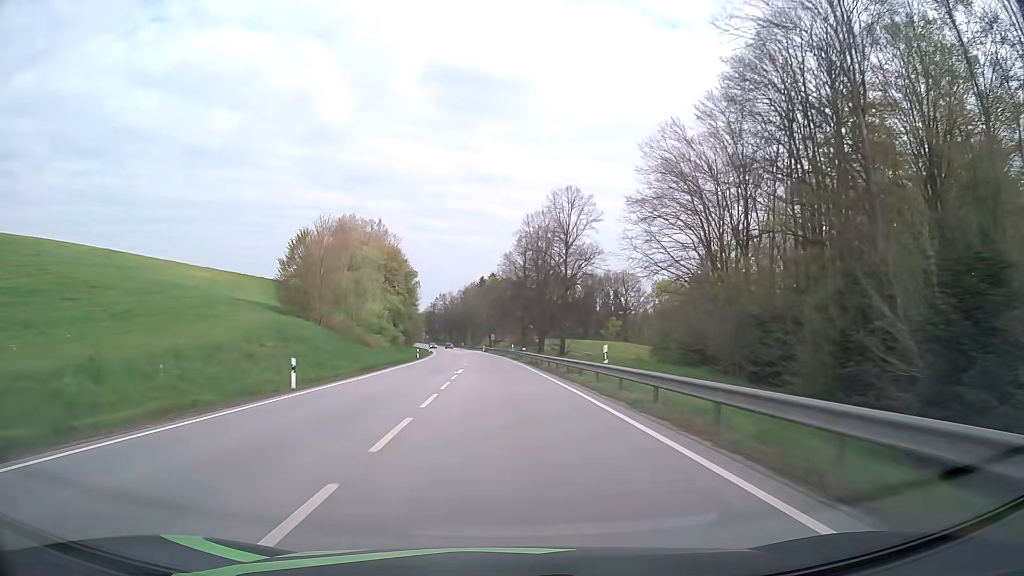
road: primary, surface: asphalt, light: Day
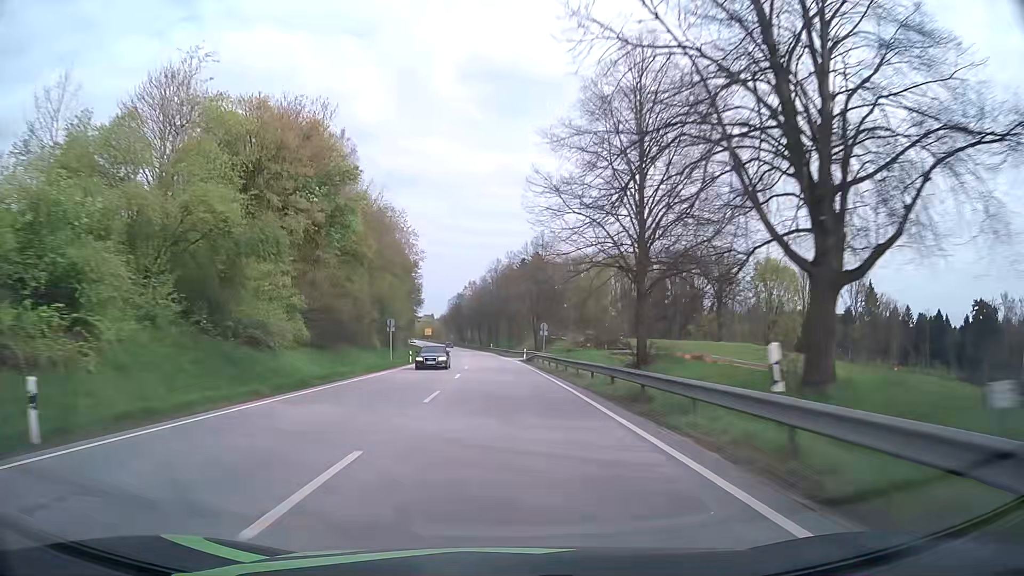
(-1.9, +63.2) m; -4°
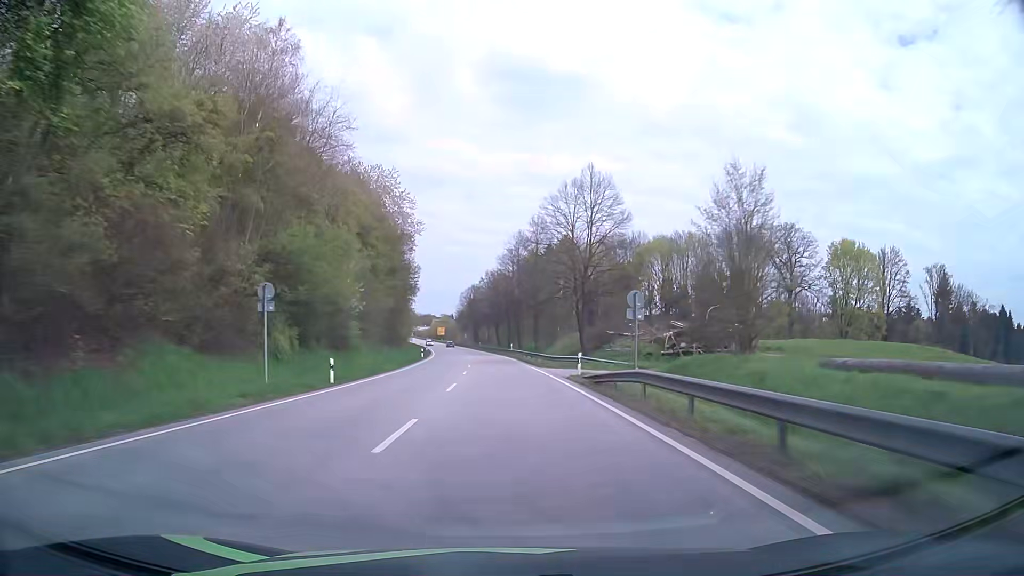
(-0.4, +31.6) m; -2°
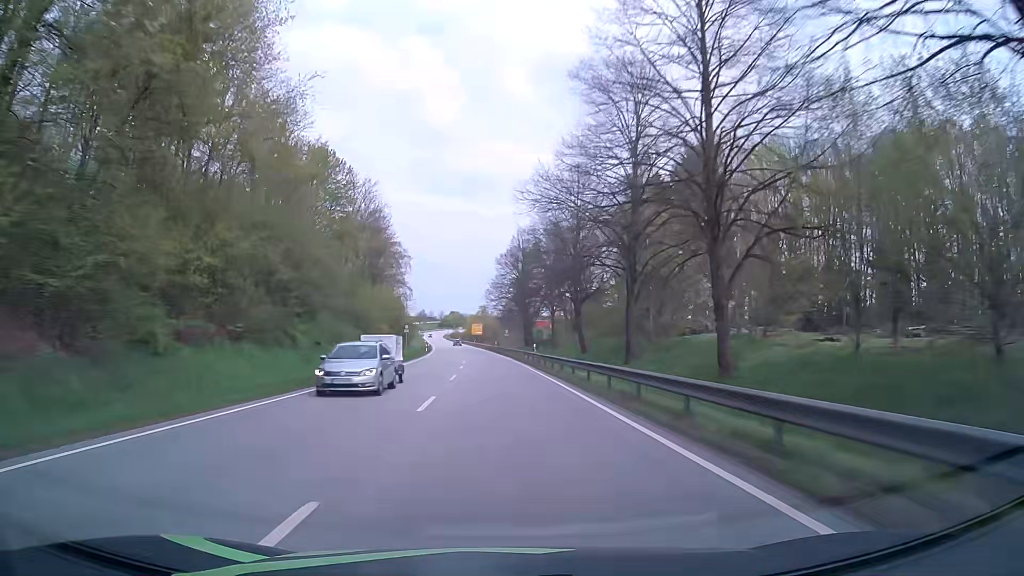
(-3.0, +78.8) m; -4°
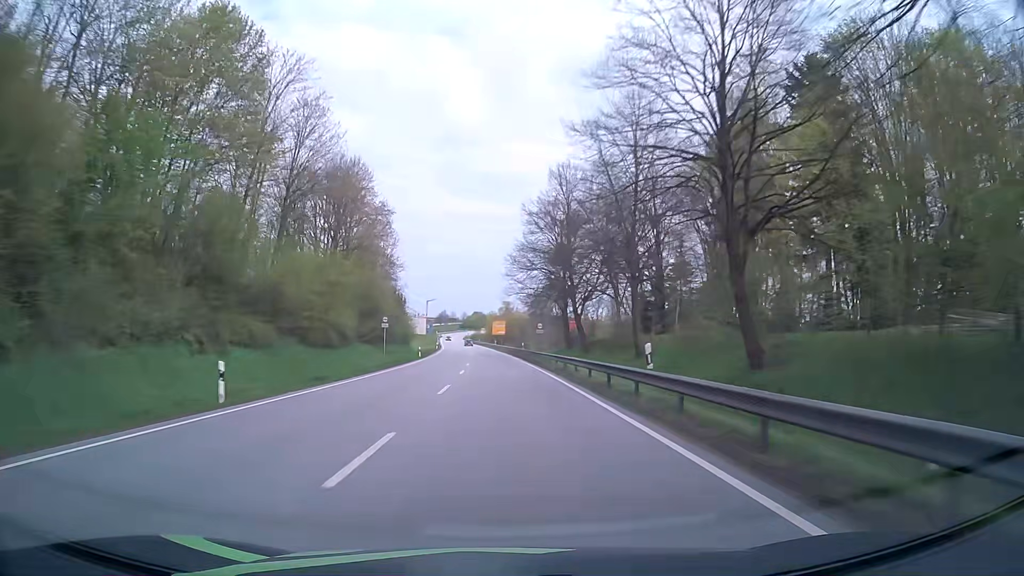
(-0.6, +31.5) m; -2°
(0, +10) (0, +20) (0, +30) (-1, +40) (-1, +50) (-1, +60) (-2, +70) (-2, +80) (-3, +90) (-4, +100) m
